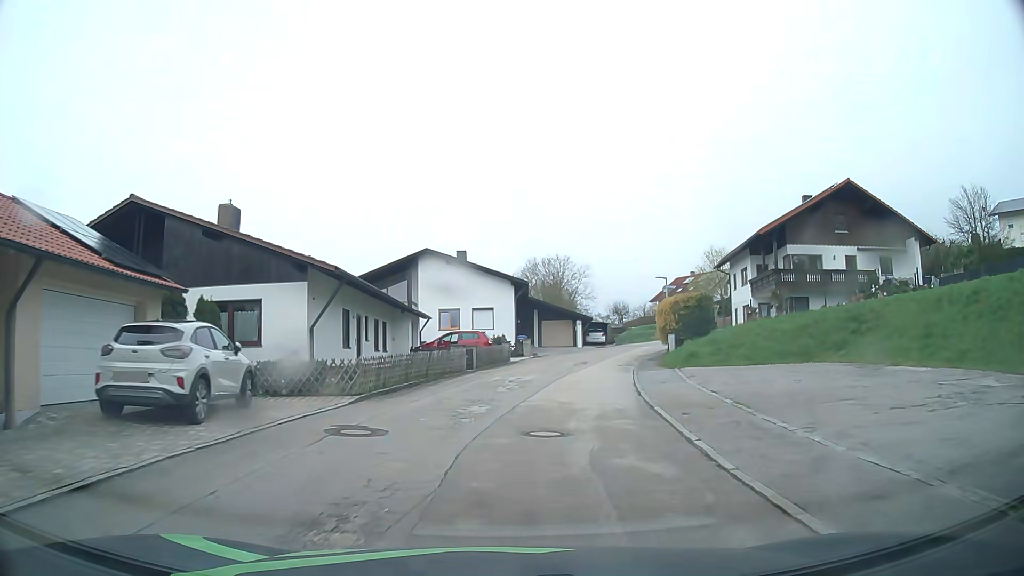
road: residential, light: Day
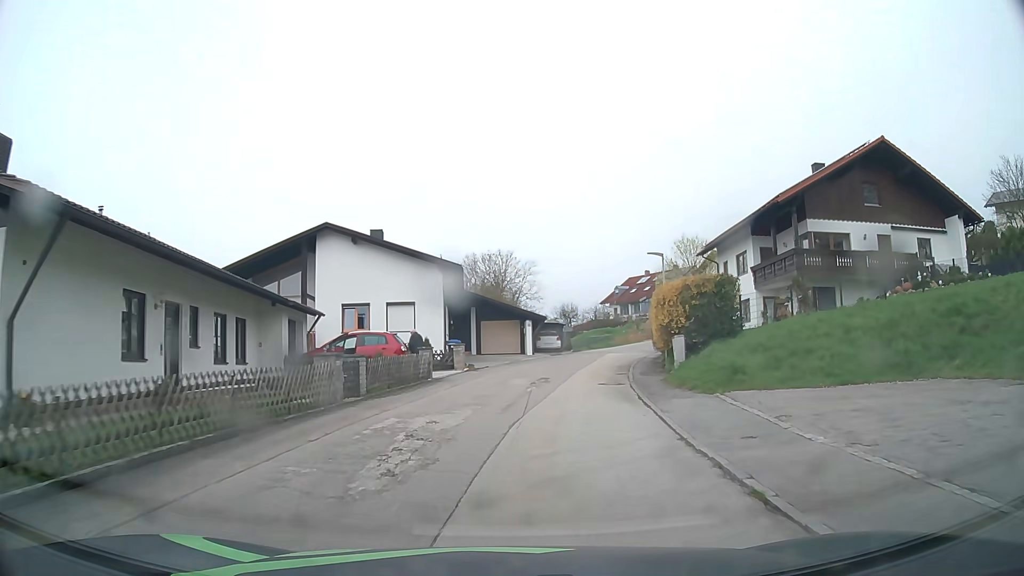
(+0.5, +11.4) m; +5°
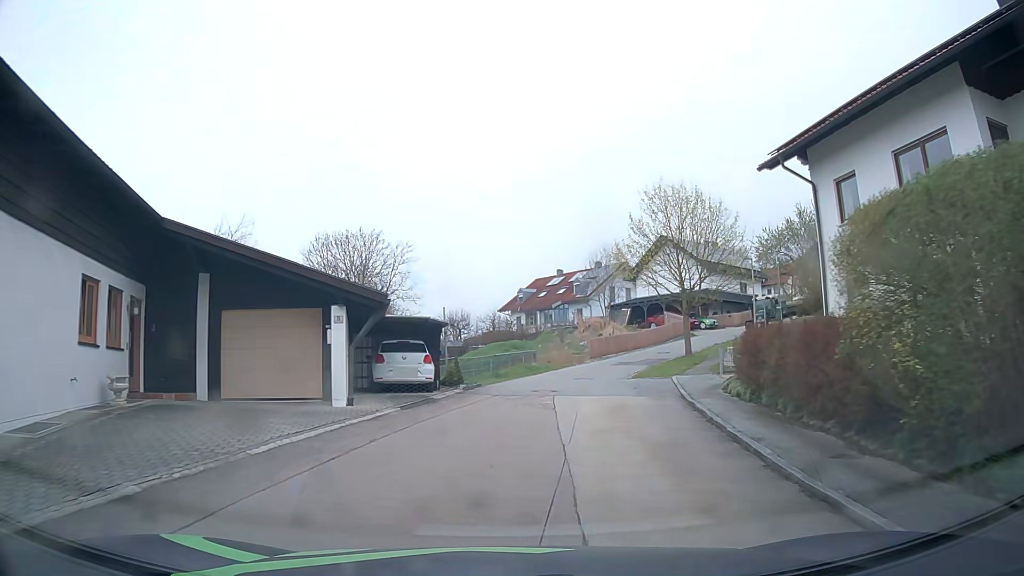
(+2.4, +26.5) m; +10°
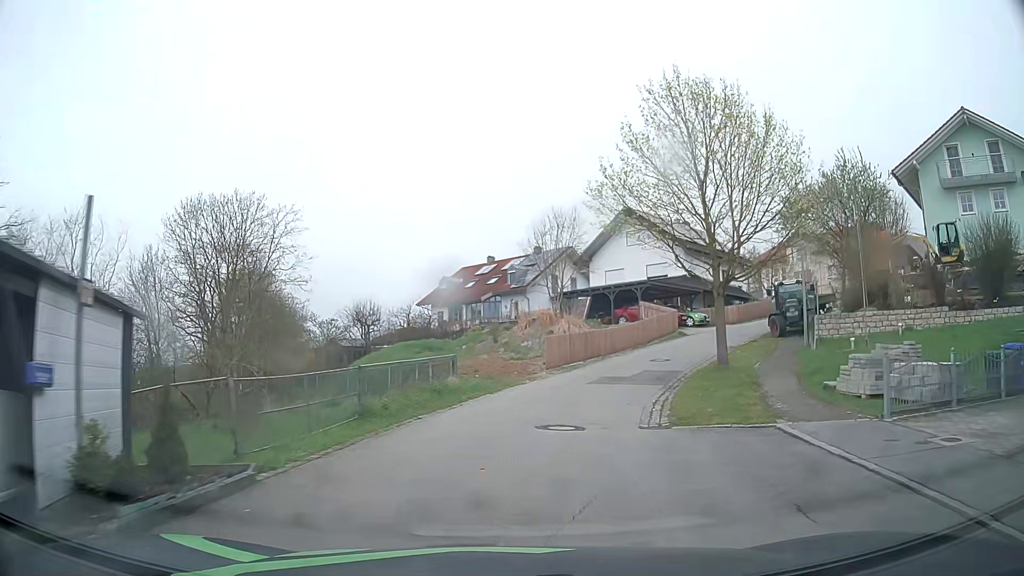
(+0.7, +15.1) m; +6°
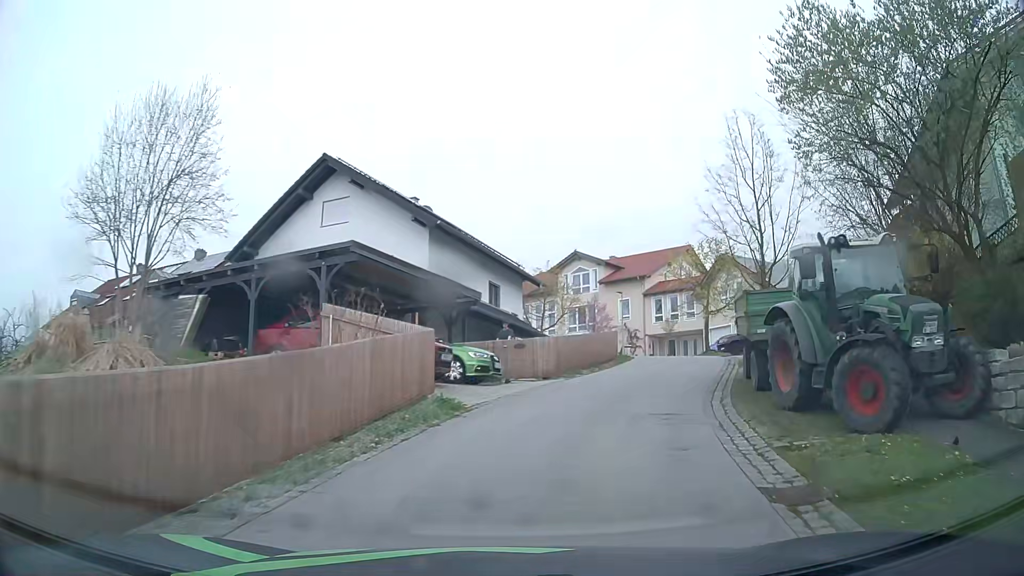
(+4.5, +24.2) m; +25°
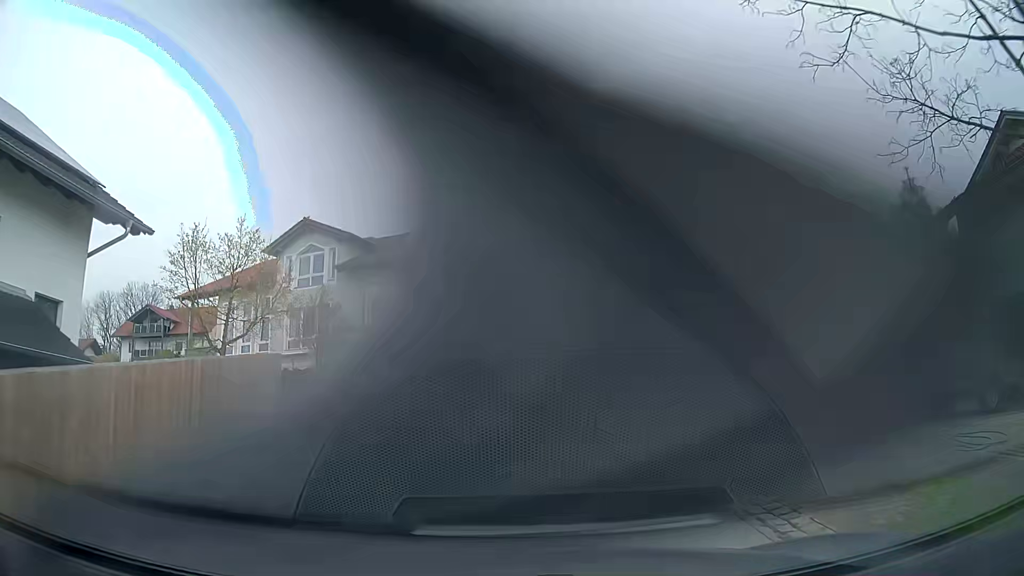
(+4.6, +21.5) m; +19°
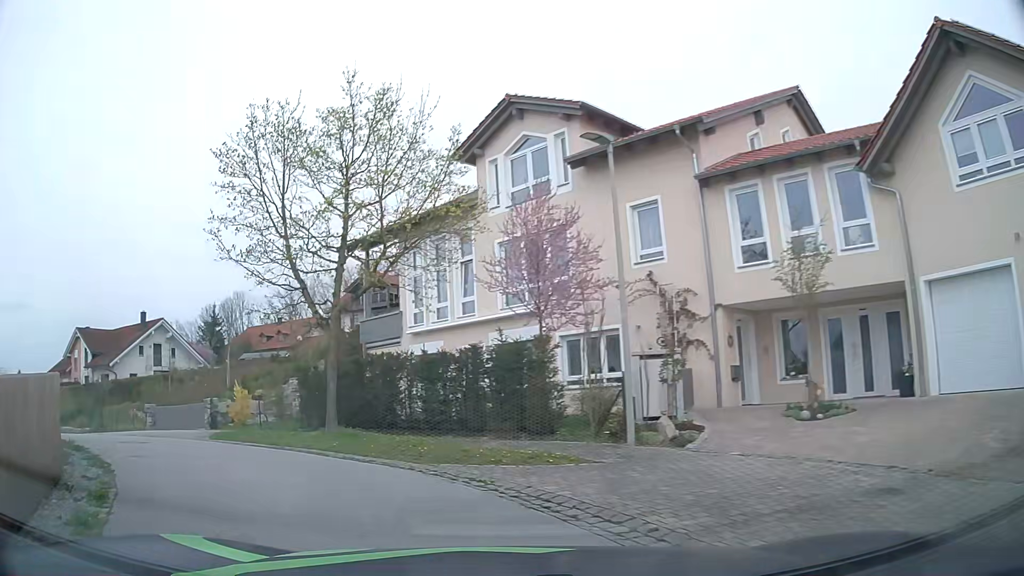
(-1.9, +14.3) m; -24°
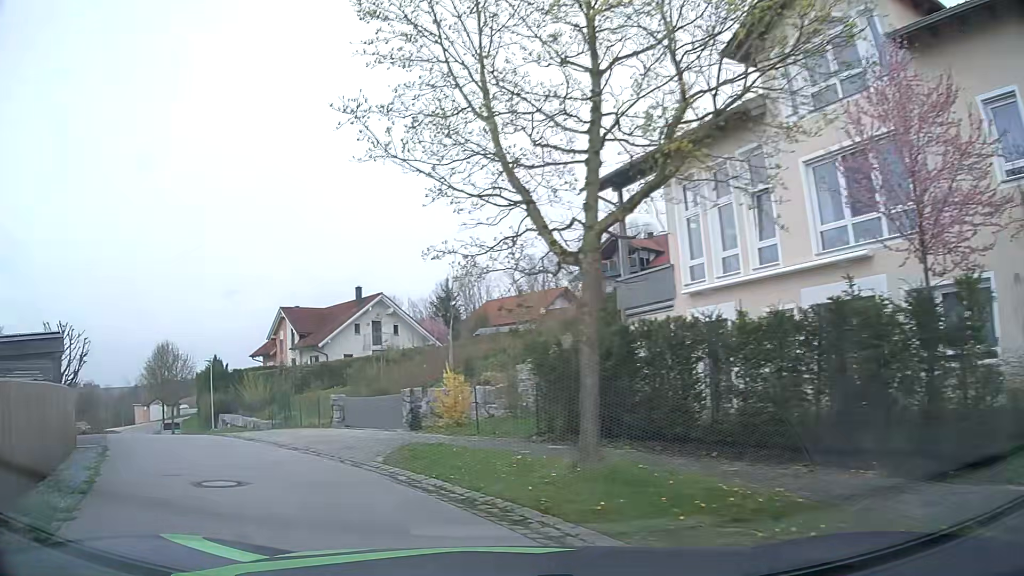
(-1.1, +6.5) m; -21°
(-3, +10) (-8, +18) (-14, +26) (-20, +34) (-26, +42) (-31, +50) (-36, +59) (-40, +68) (-38, +78) (-29, +82) m
